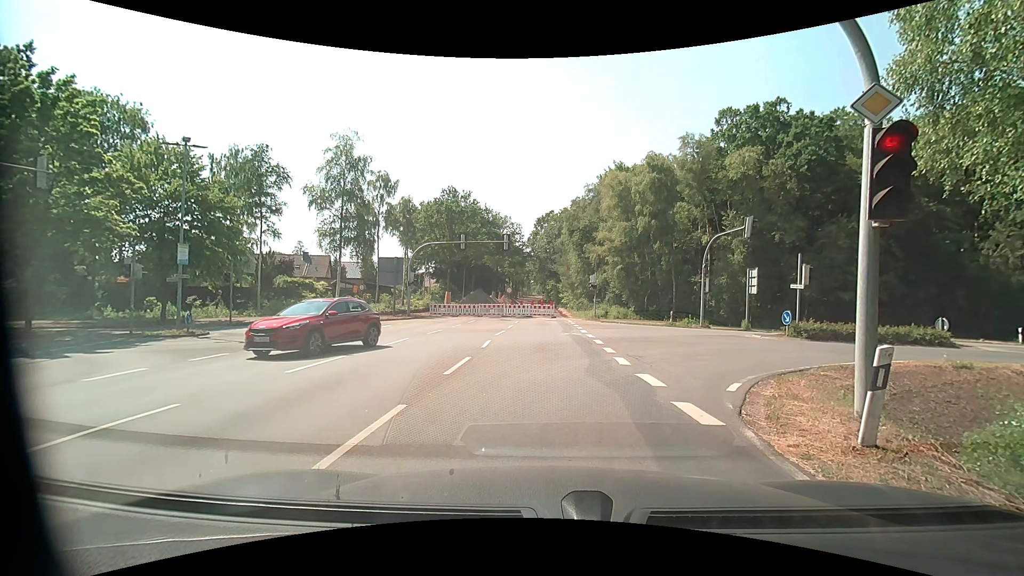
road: unclassified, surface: asphalt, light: Day
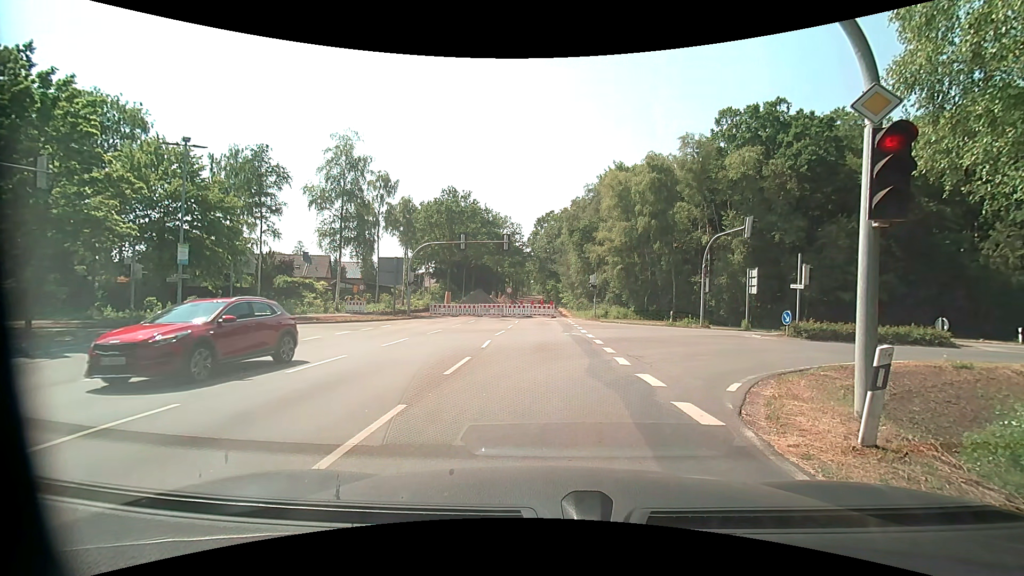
(0.0, 0.0) m; 0°
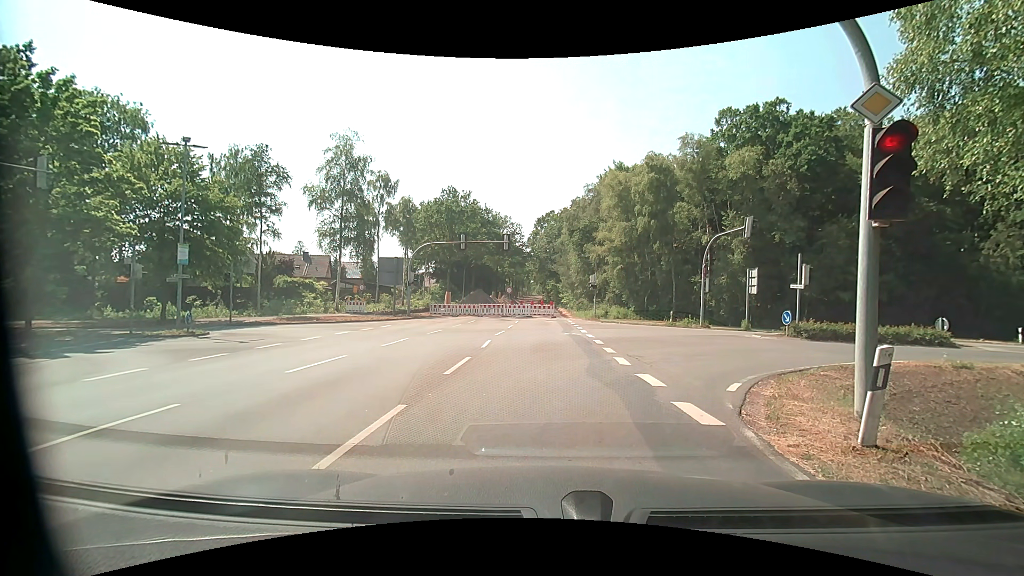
(0.0, 0.0) m; 0°
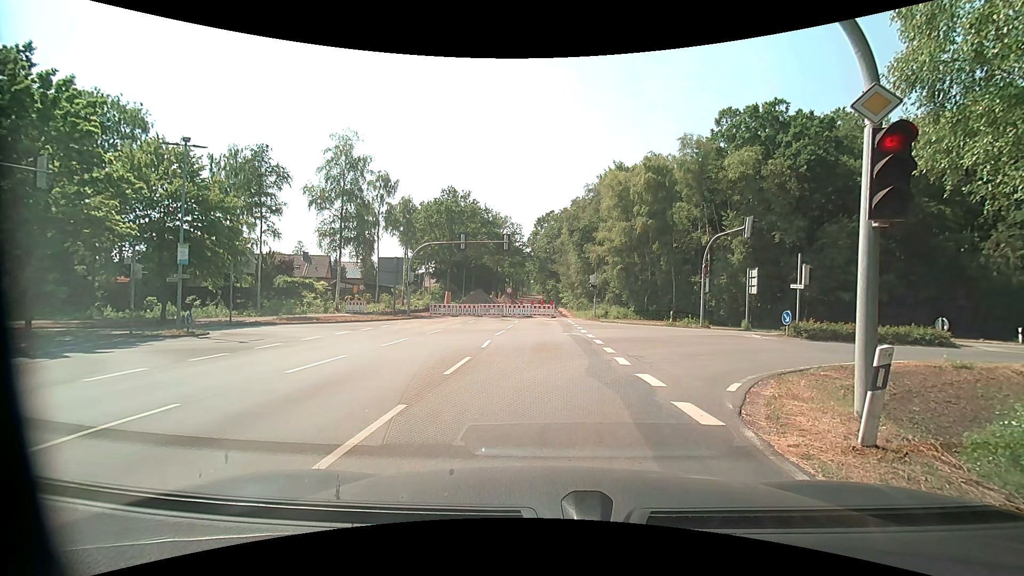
(0.0, 0.0) m; 0°
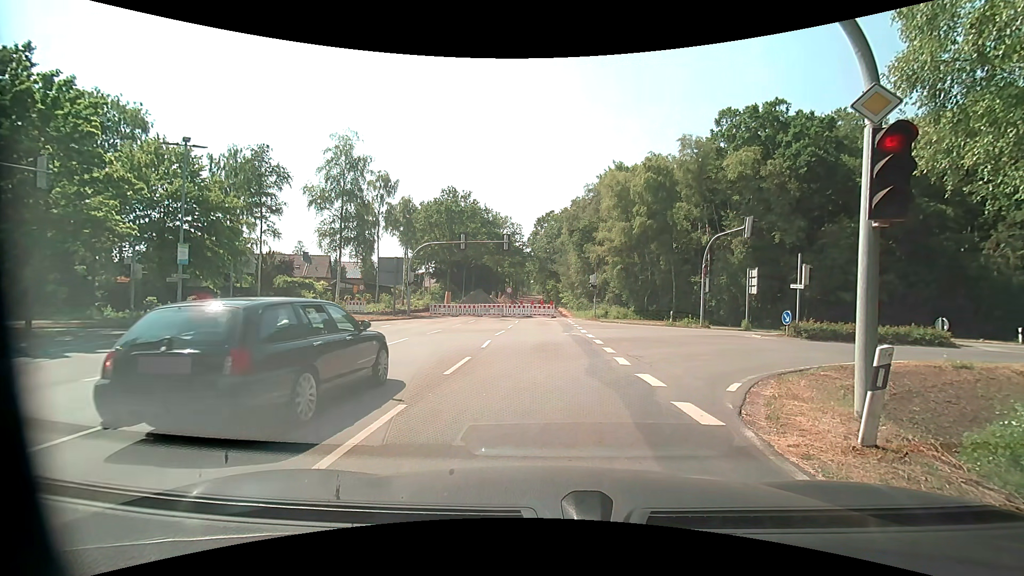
(0.0, 0.0) m; 0°
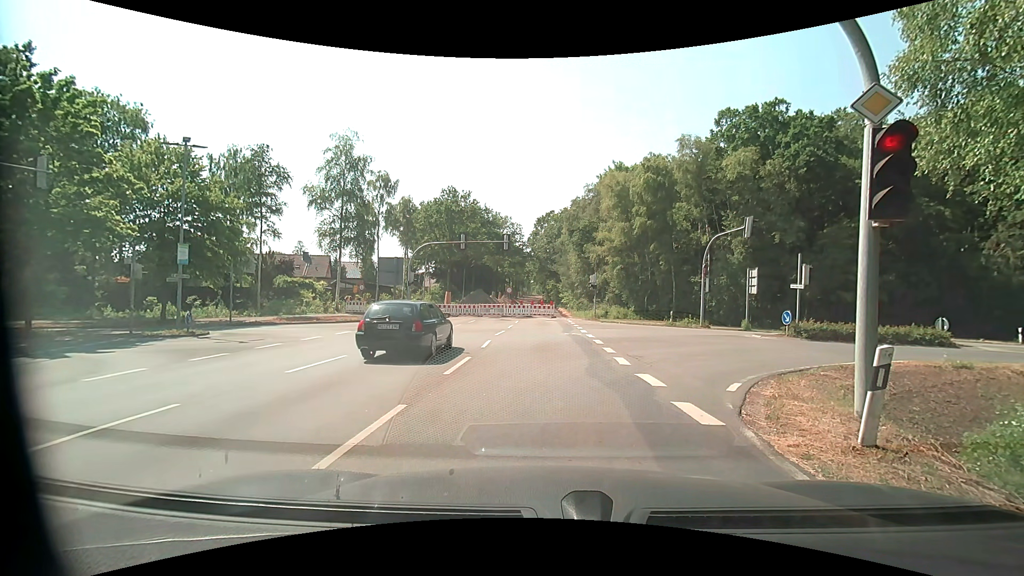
(0.0, 0.0) m; 0°
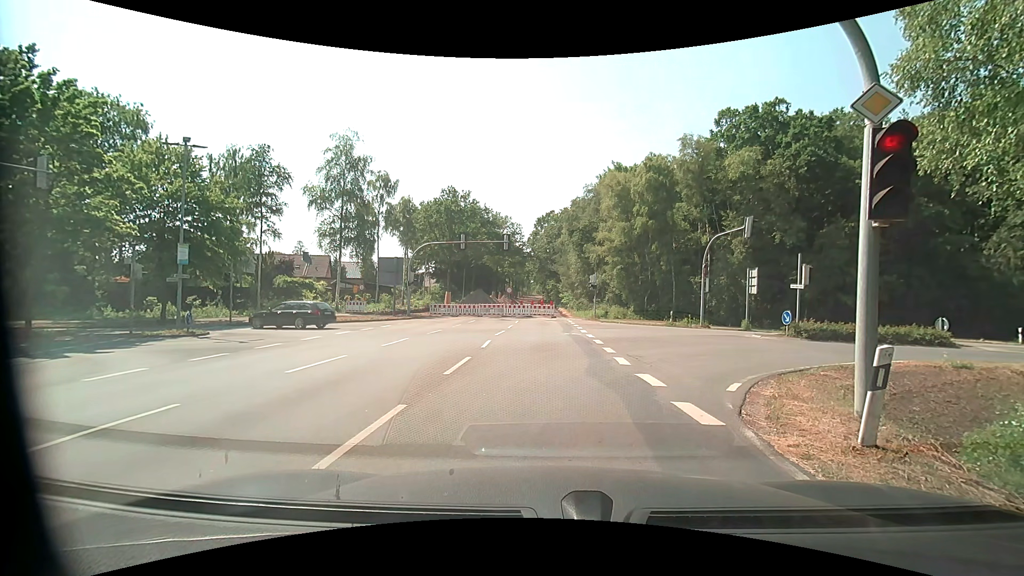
(0.0, 0.0) m; 0°
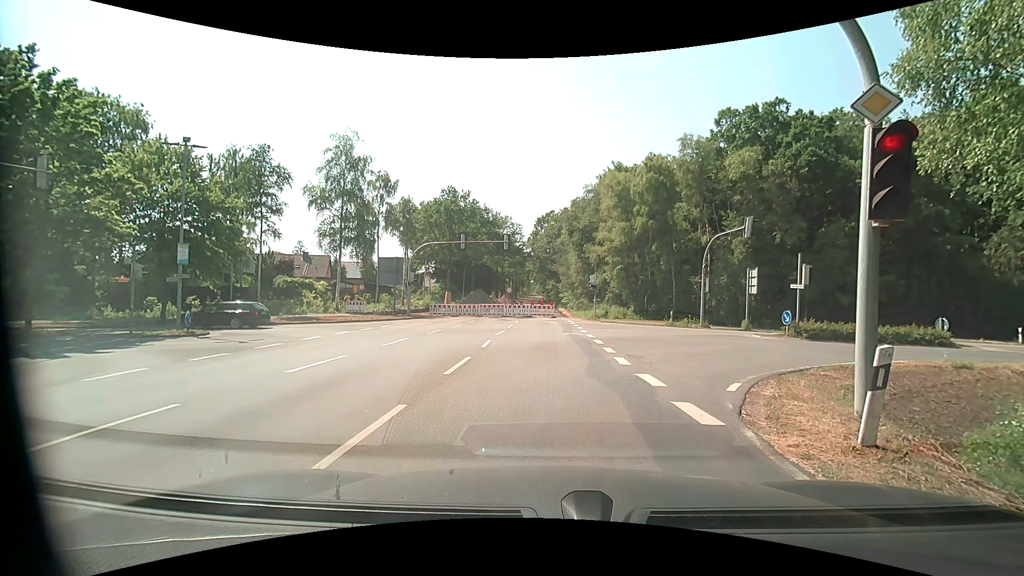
(0.0, 0.0) m; 0°
